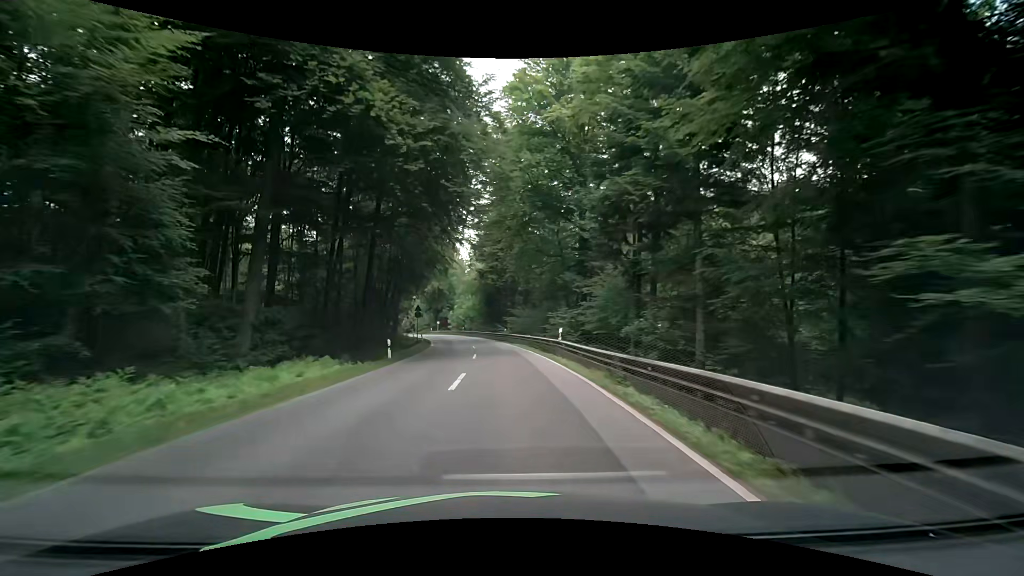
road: secondary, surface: asphalt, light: Day
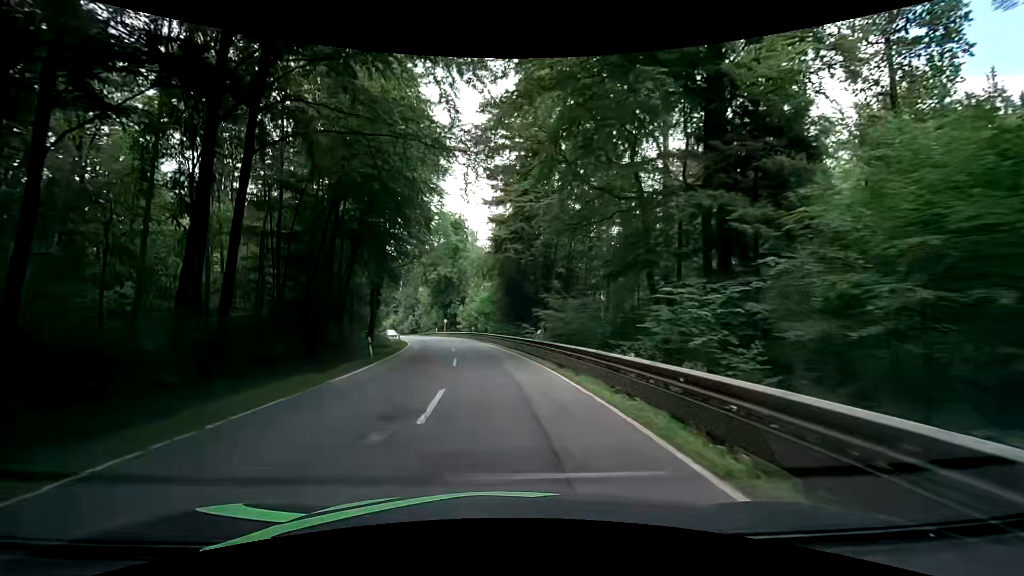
(-0.4, +26.0) m; -2°
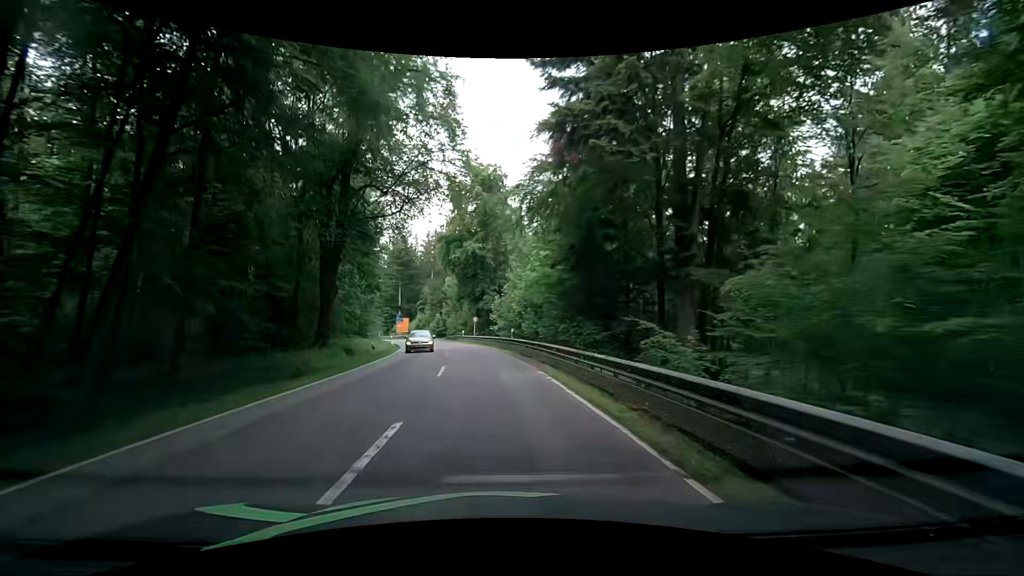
(-1.6, +26.1) m; -6°
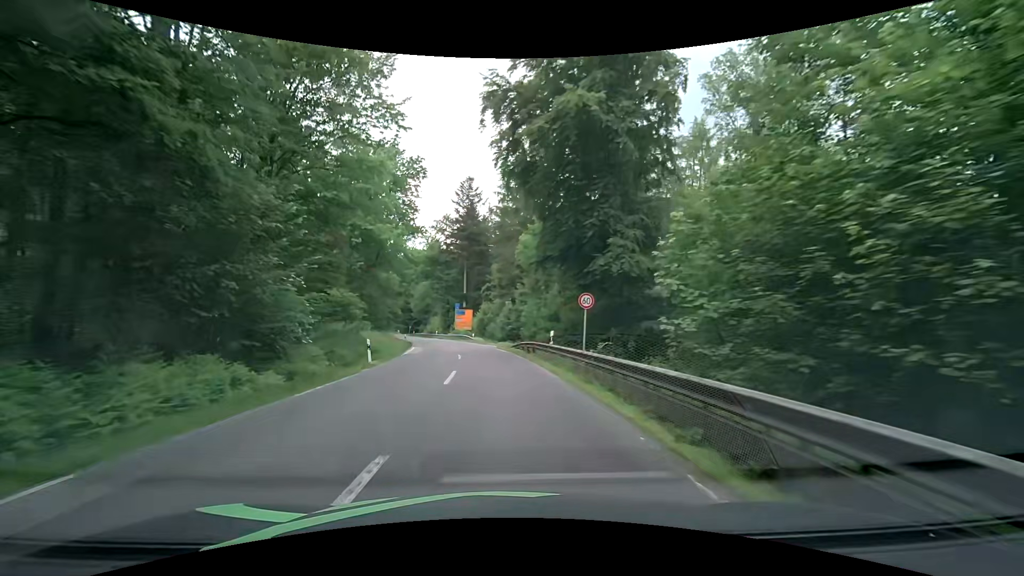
(-3.1, +35.6) m; -10°
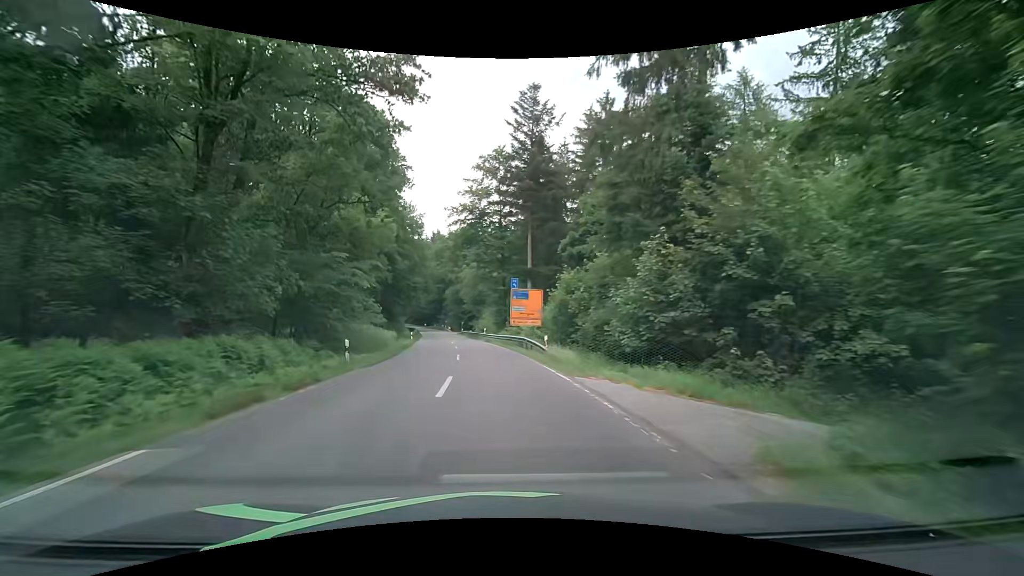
(-2.2, +36.1) m; -7°
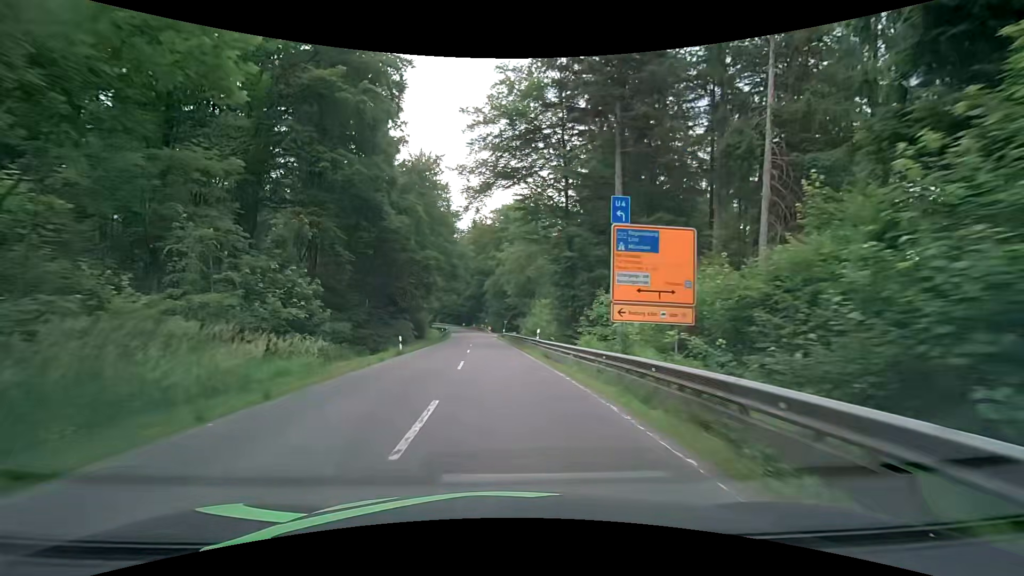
(-1.5, +27.0) m; -6°
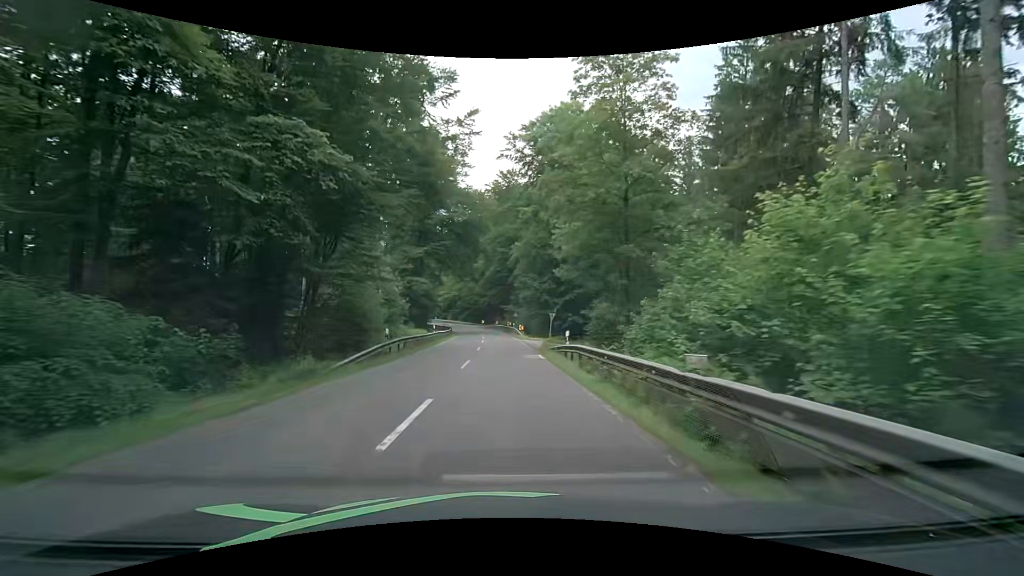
(-1.6, +44.1) m; -3°
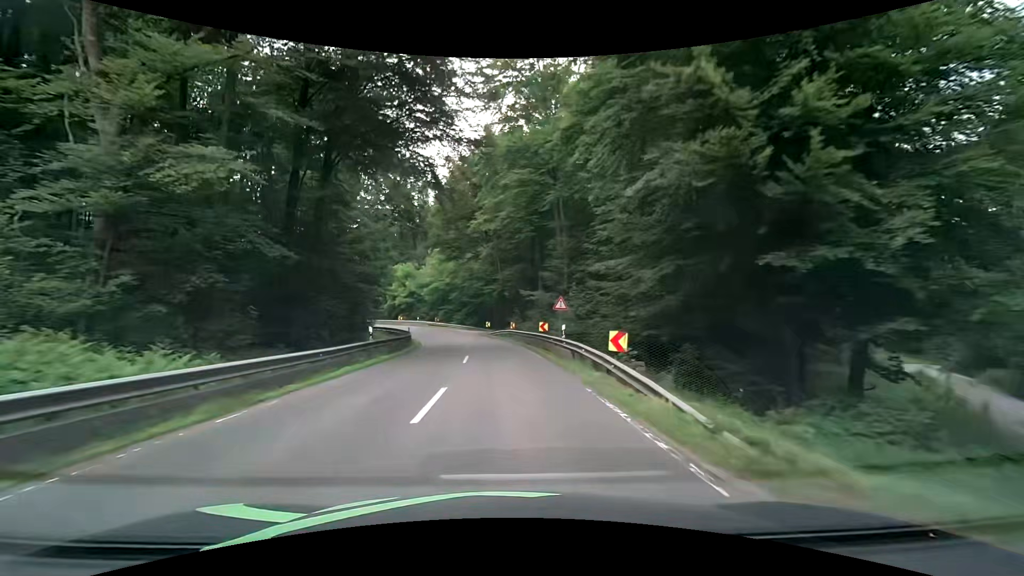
(-1.0, +42.8) m; -2°
(0, +10) (0, +20) (-1, +30) (-2, +40) (-4, +50) (-8, +59) (-12, +68) (-17, +77) (-23, +85) (-30, +92) m
